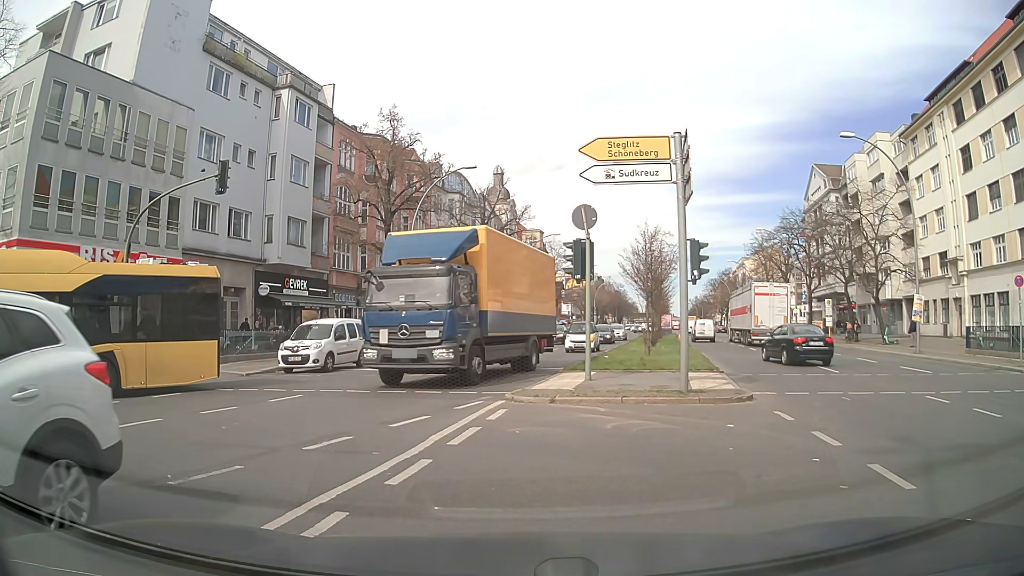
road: primary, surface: asphalt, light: Day
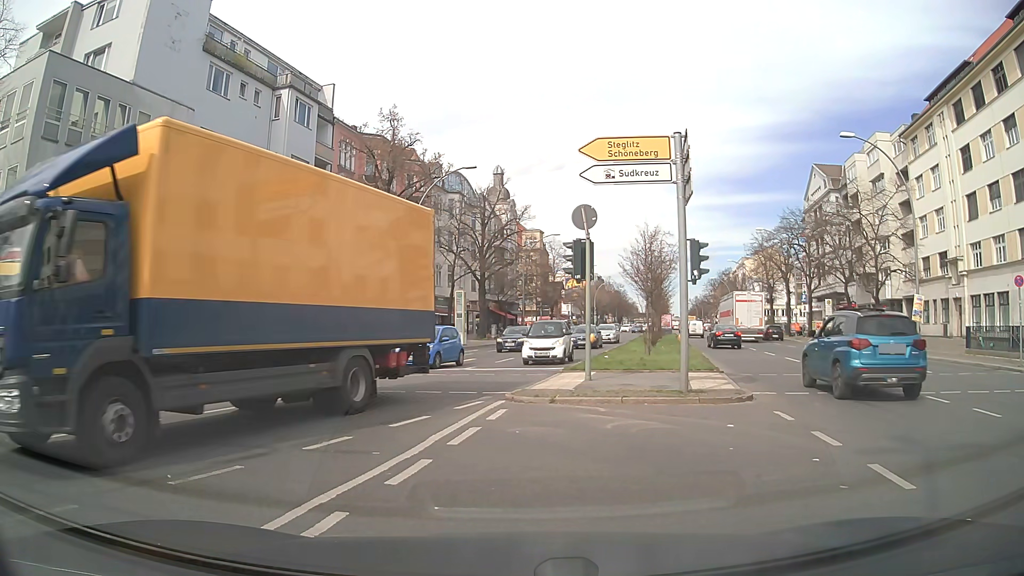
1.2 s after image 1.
(0.0, 0.0) m; 0°
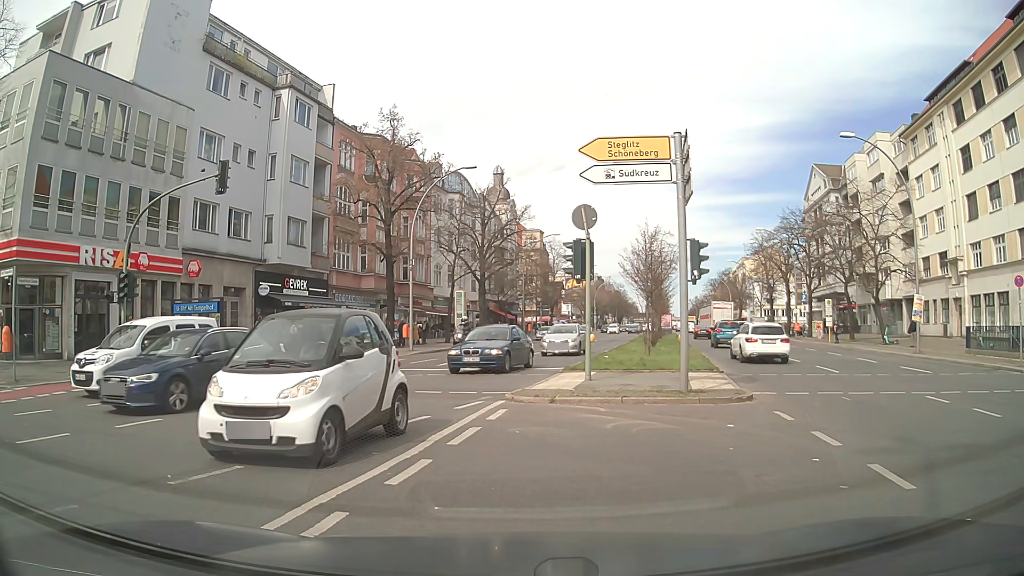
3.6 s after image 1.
(0.0, 0.0) m; 0°
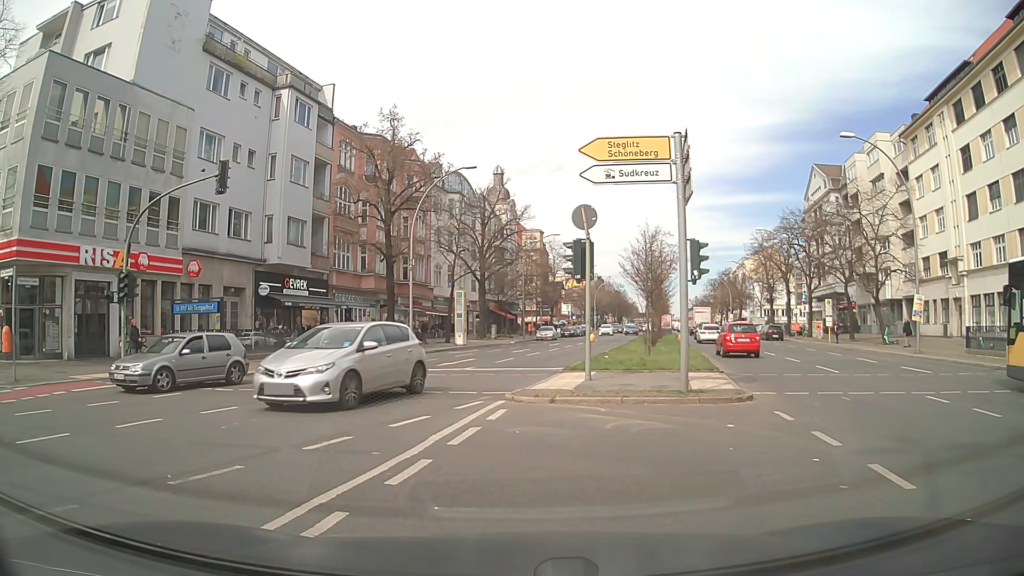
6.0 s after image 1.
(0.0, 0.0) m; 0°
